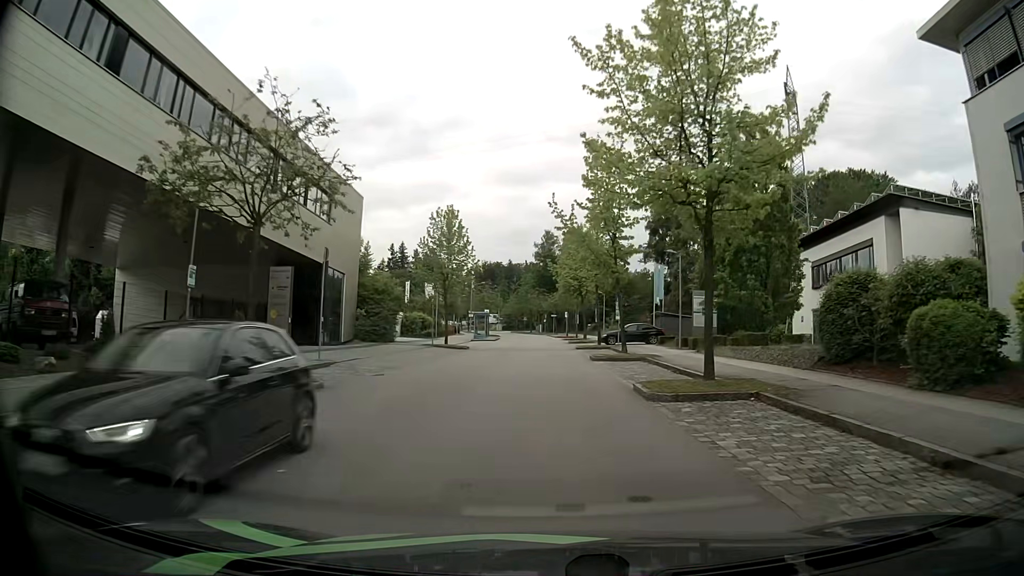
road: secondary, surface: asphalt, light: Day
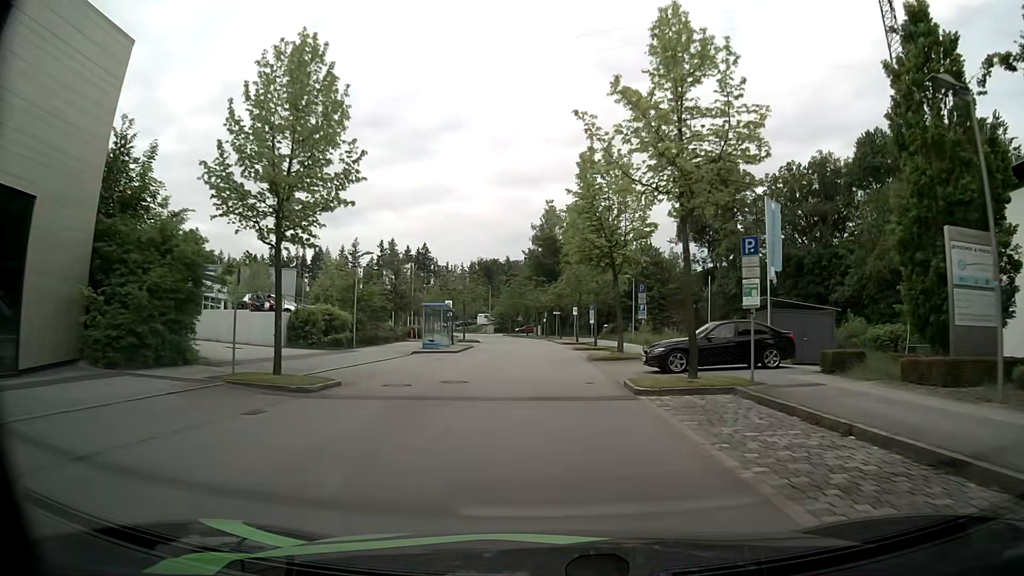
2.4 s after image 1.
(+0.1, +27.0) m; 0°
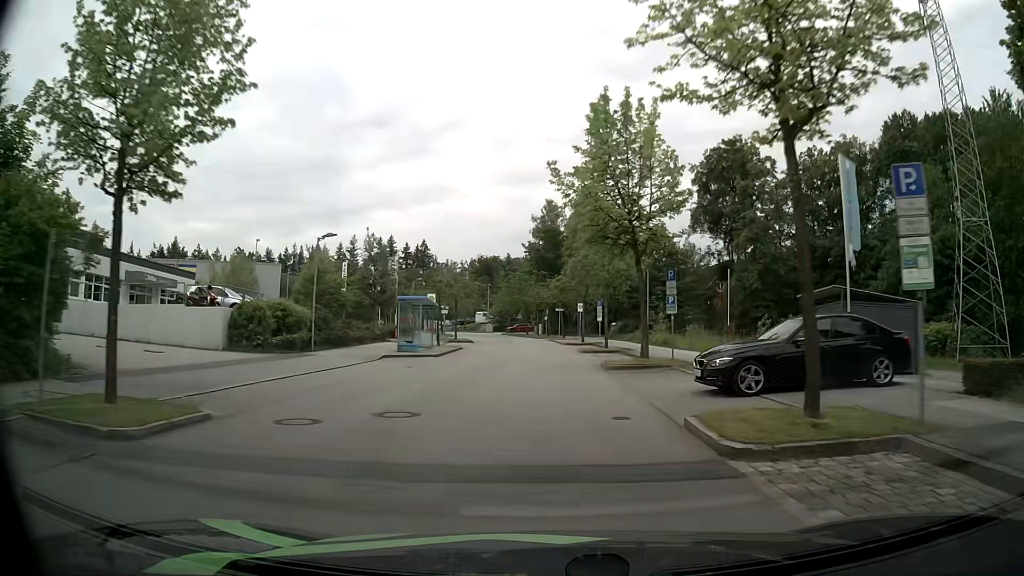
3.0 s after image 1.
(0.0, +6.8) m; 0°
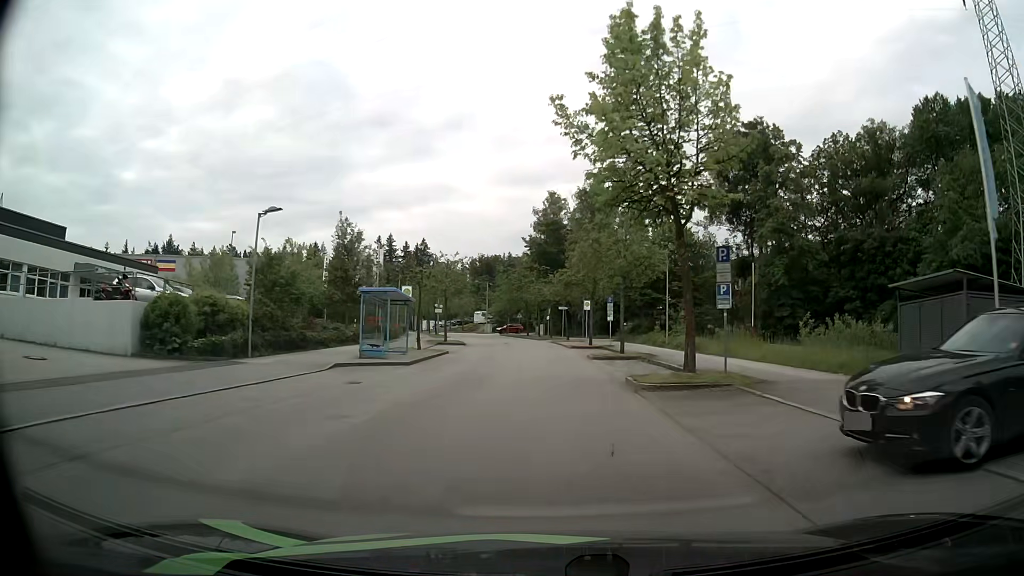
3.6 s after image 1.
(0.0, +6.8) m; 0°
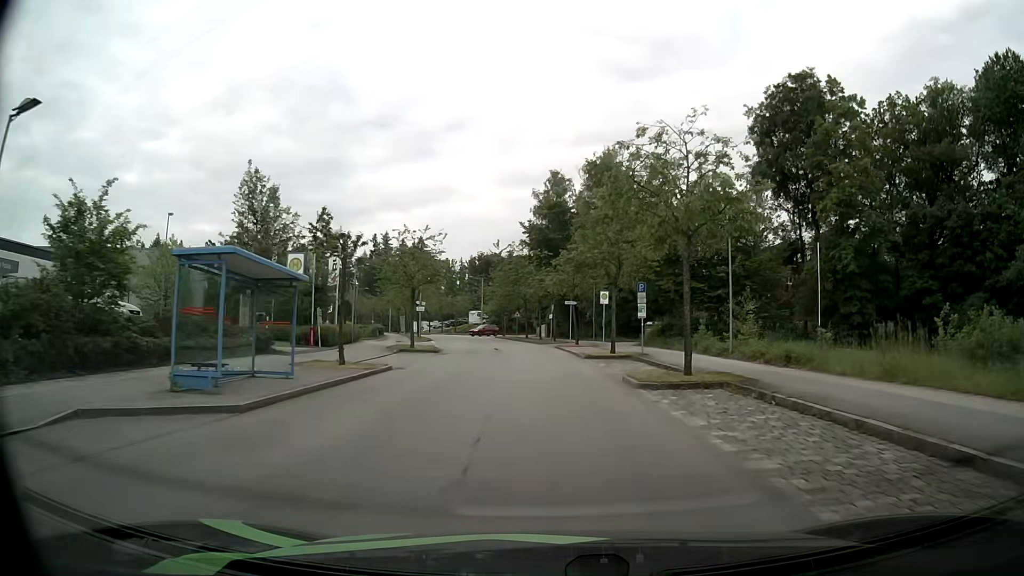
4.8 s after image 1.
(-0.1, +13.3) m; -1°
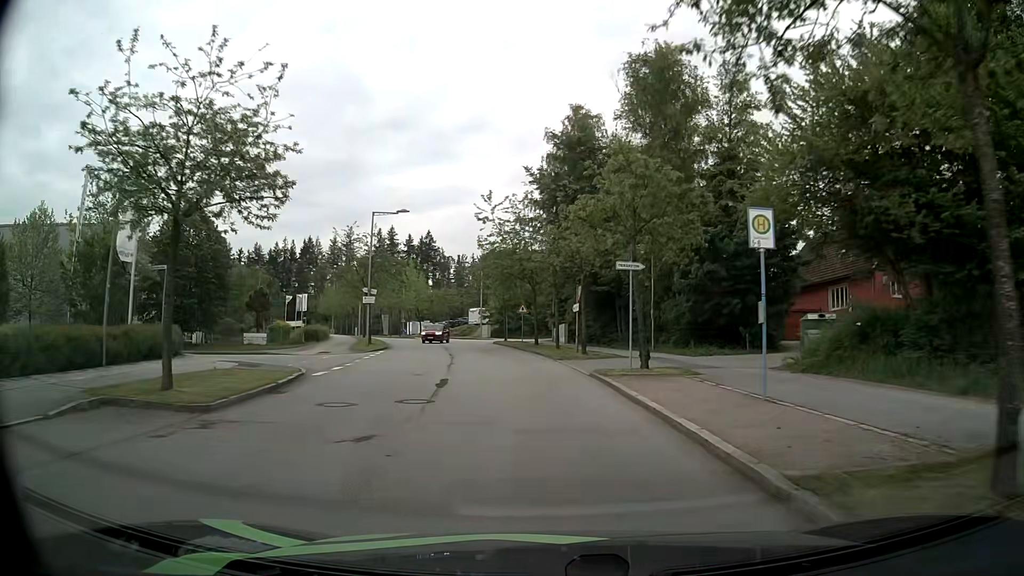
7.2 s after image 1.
(+0.1, +25.9) m; -1°
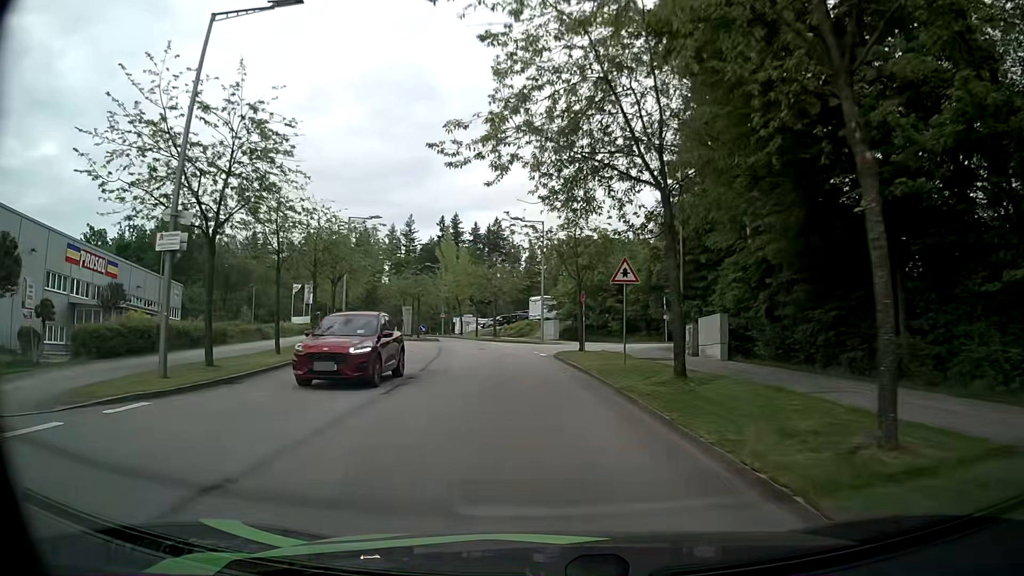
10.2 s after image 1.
(-1.7, +31.2) m; -6°
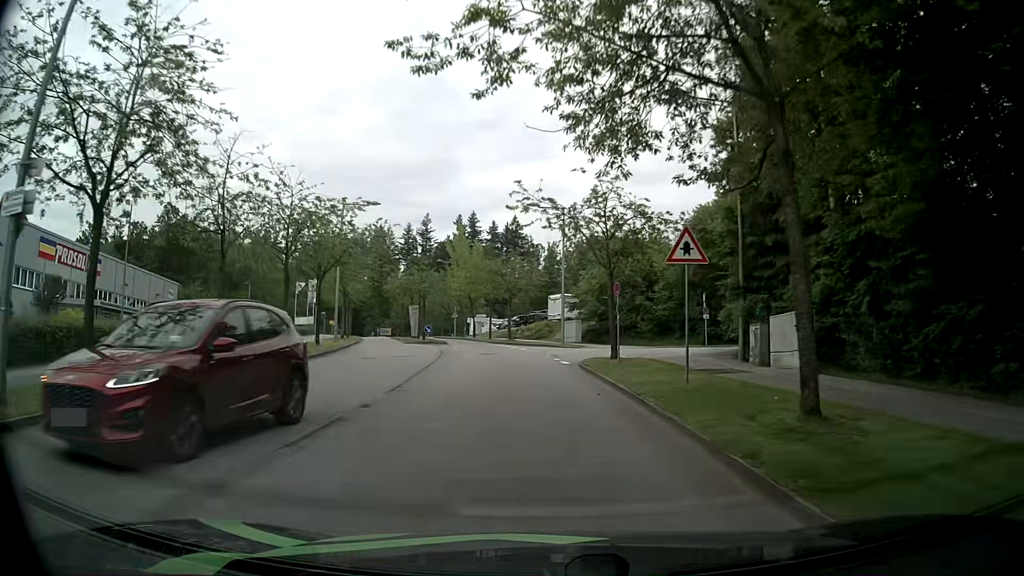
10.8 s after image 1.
(-0.1, +6.1) m; -2°
